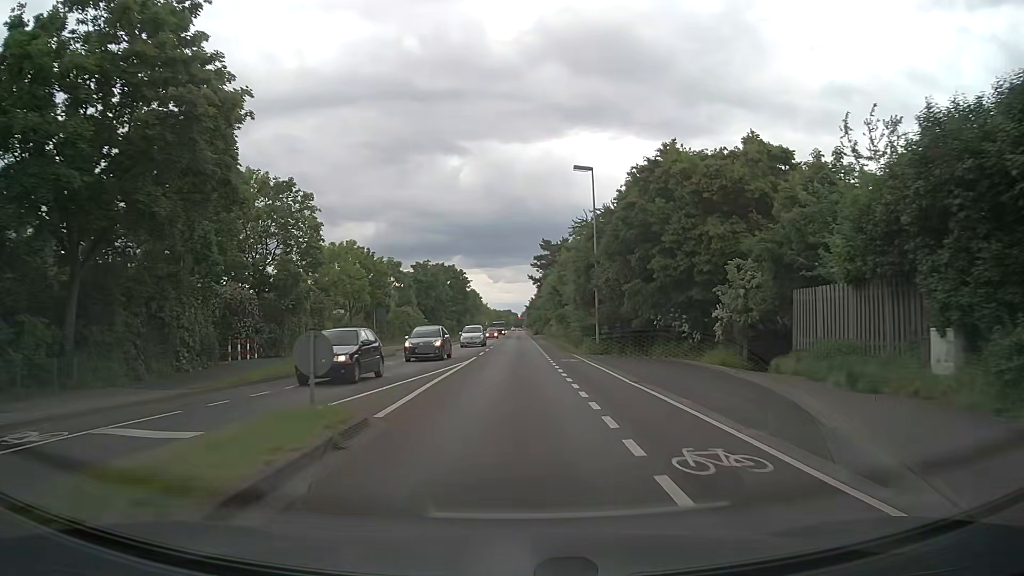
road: secondary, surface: asphalt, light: Day
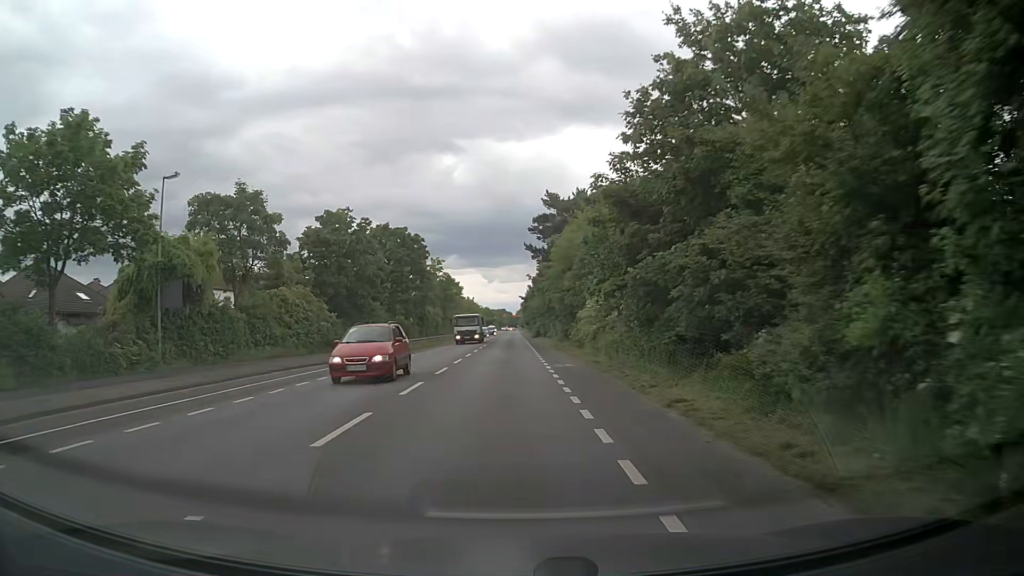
(+0.6, +39.5) m; +1°
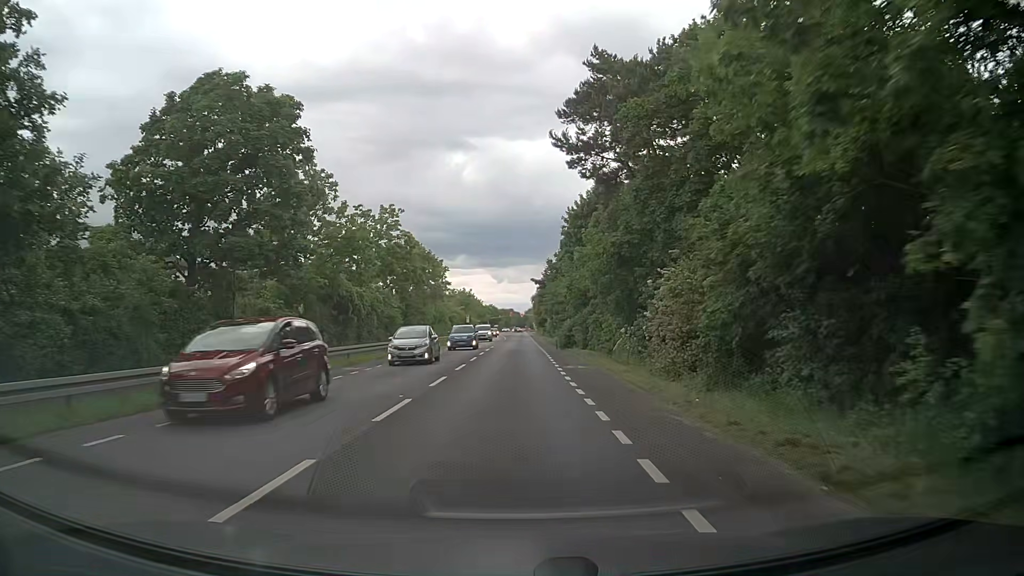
(-0.4, +40.0) m; -1°
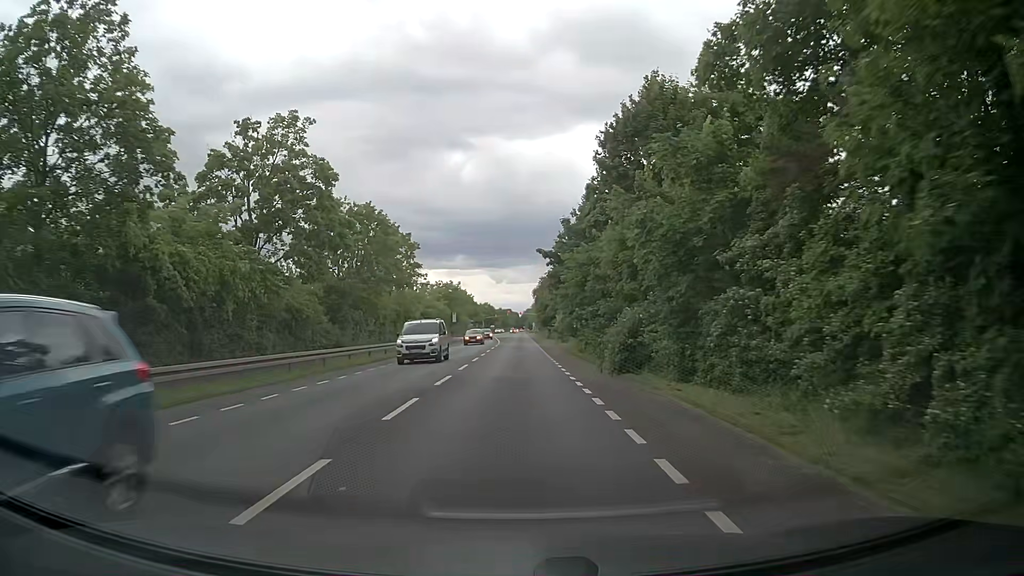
(-0.1, +24.2) m; 0°
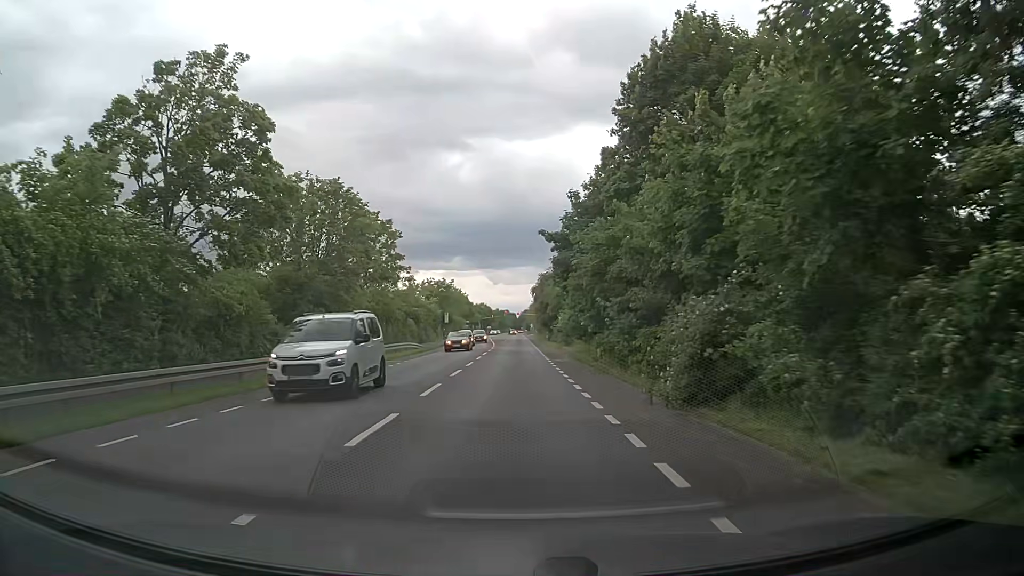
(0.0, +8.1) m; +1°
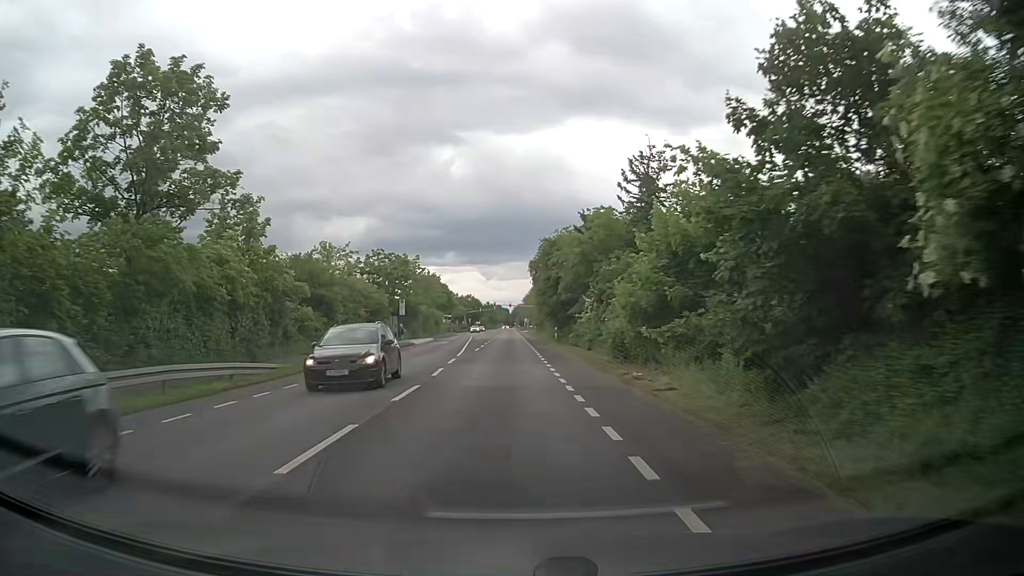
(0.0, +31.9) m; 0°
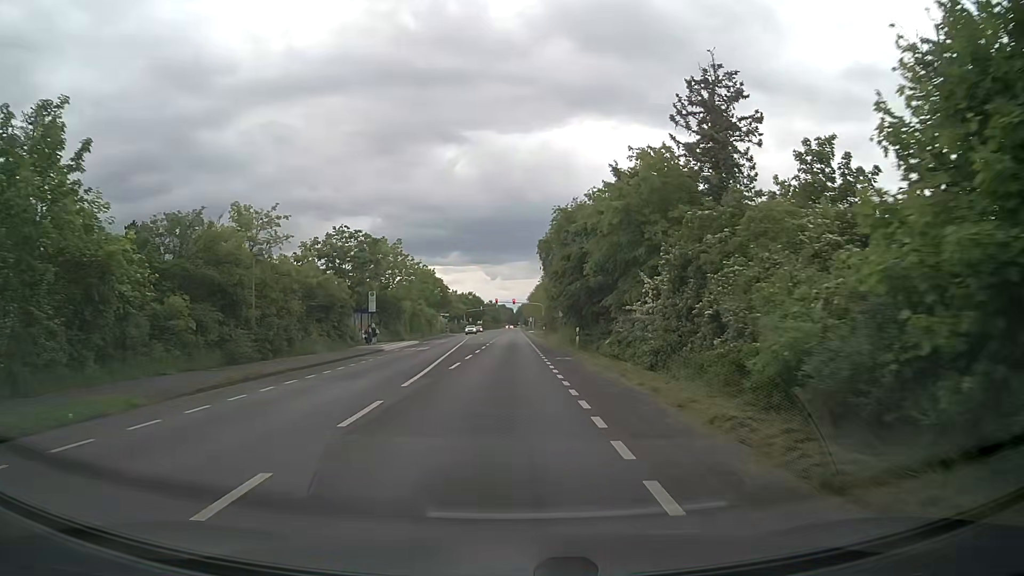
(+0.1, +15.2) m; 0°
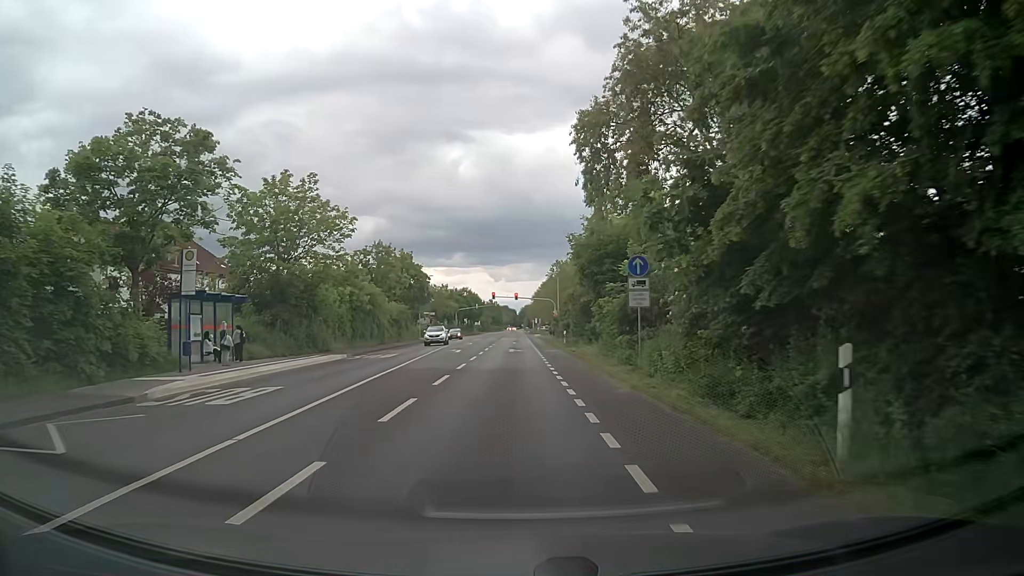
(+0.1, +29.2) m; 0°
